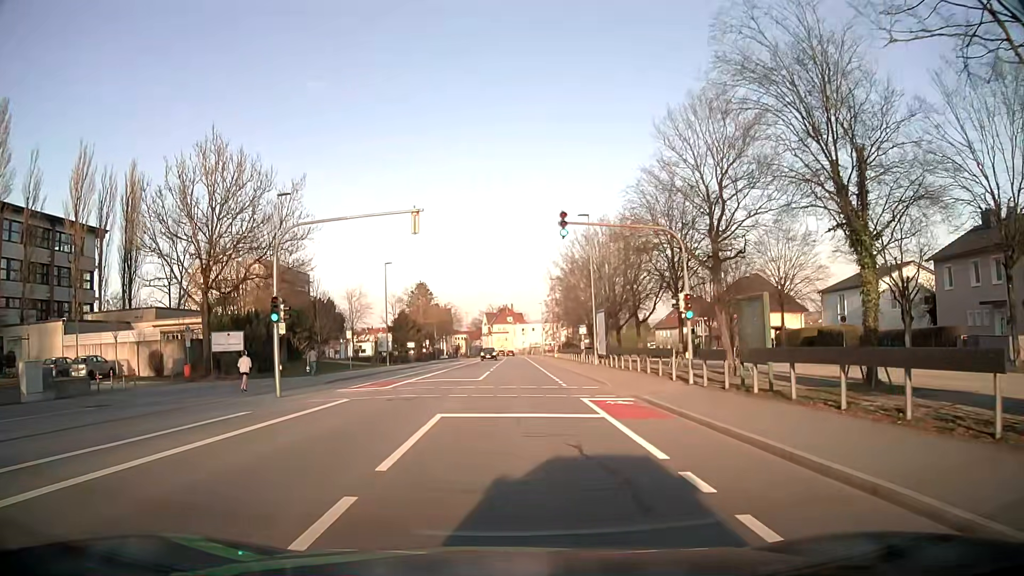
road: tertiary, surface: asphalt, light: Day
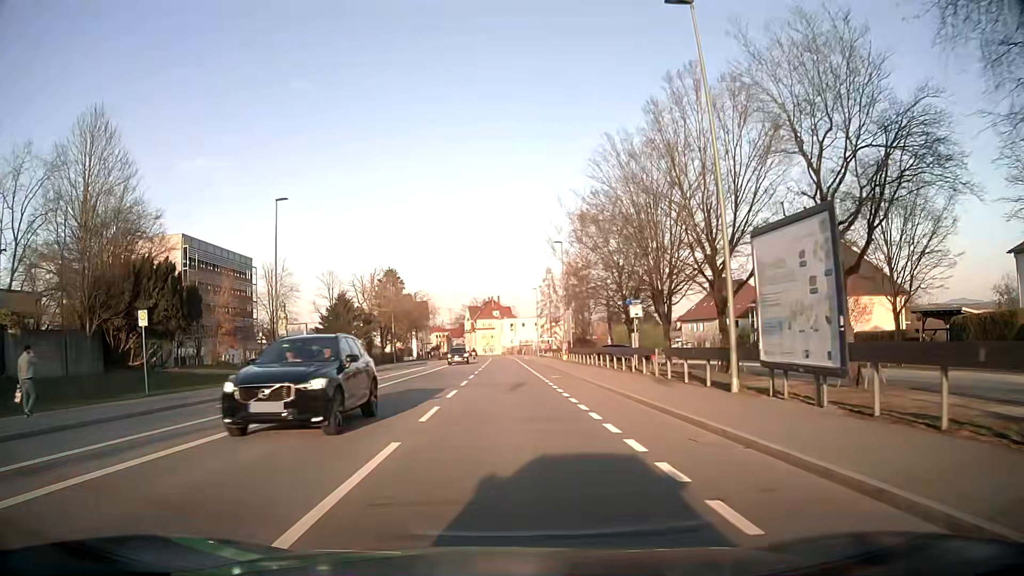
(+0.4, +30.3) m; +2°
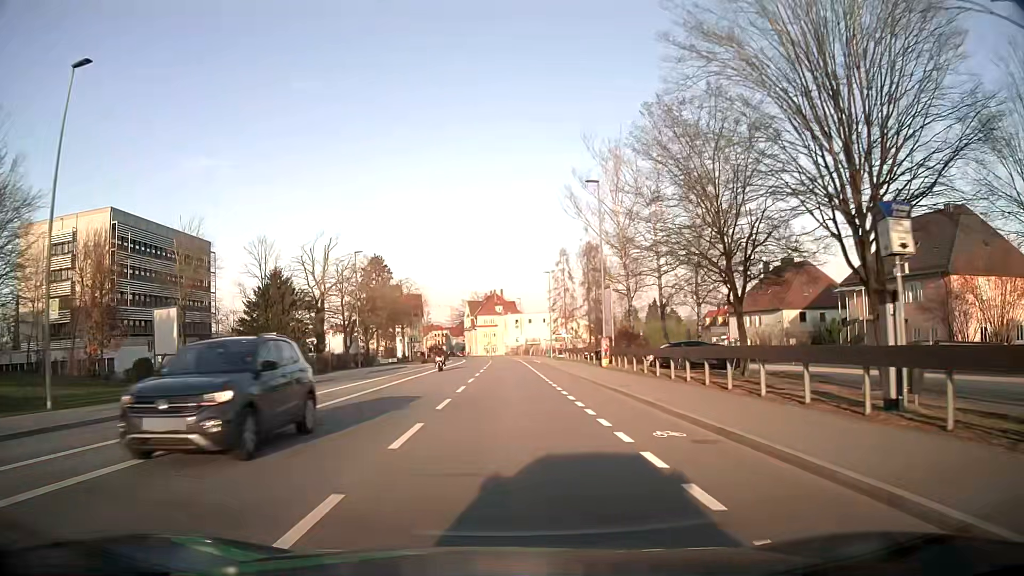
(-0.2, +21.7) m; -1°
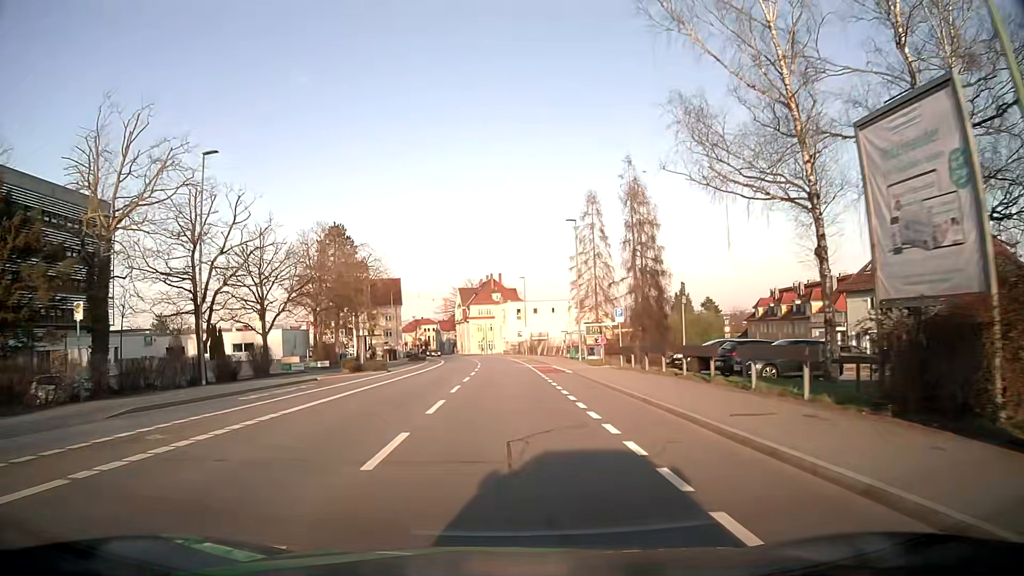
(0.0, +31.8) m; 0°
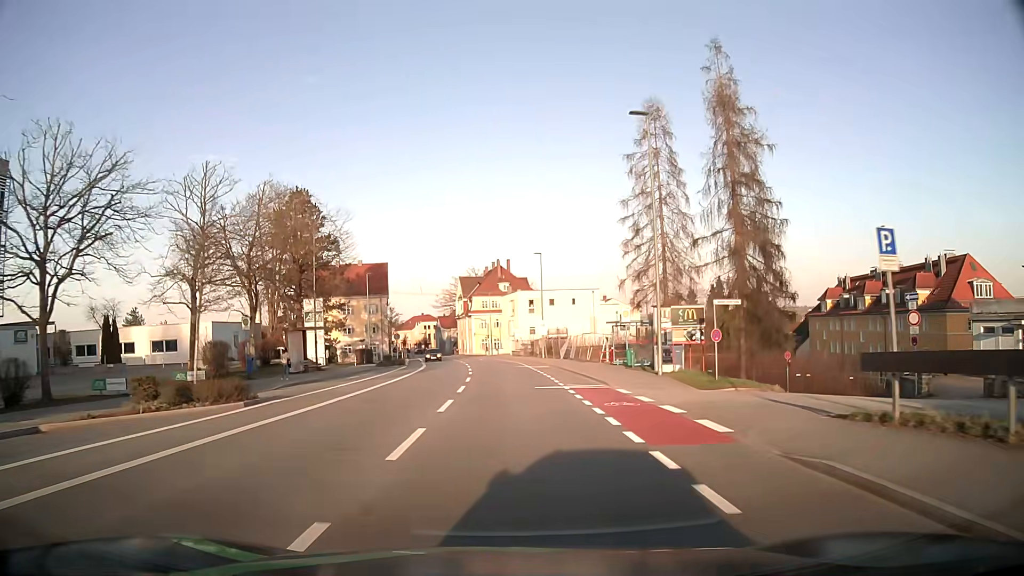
(-0.2, +23.4) m; -1°
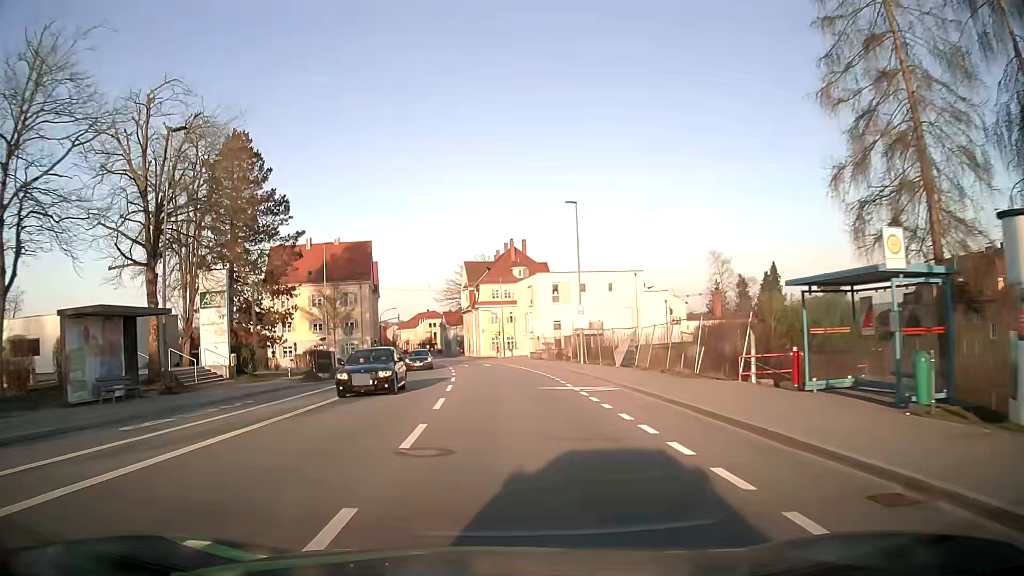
(-0.3, +23.6) m; -1°
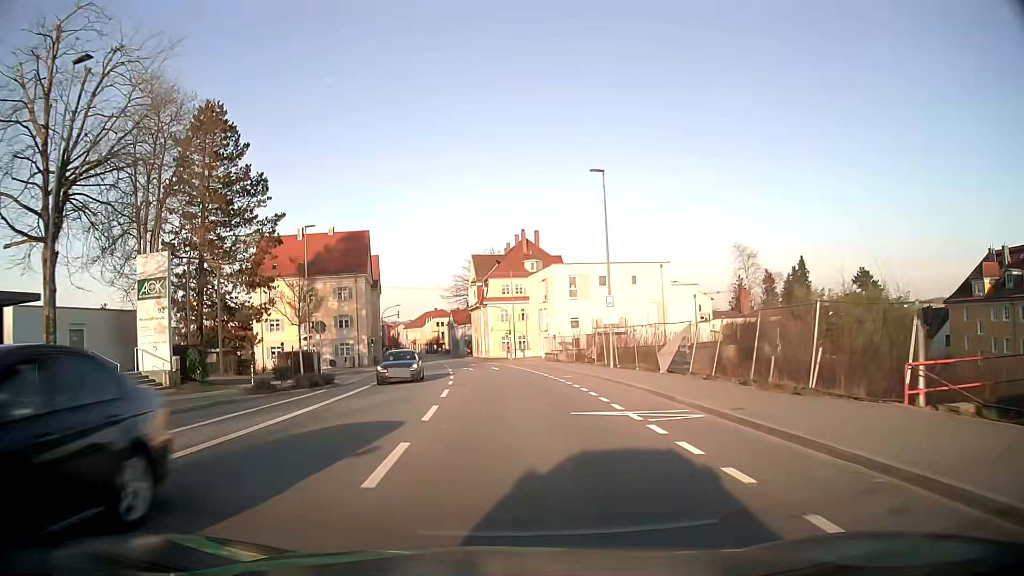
(-0.1, +8.0) m; -1°
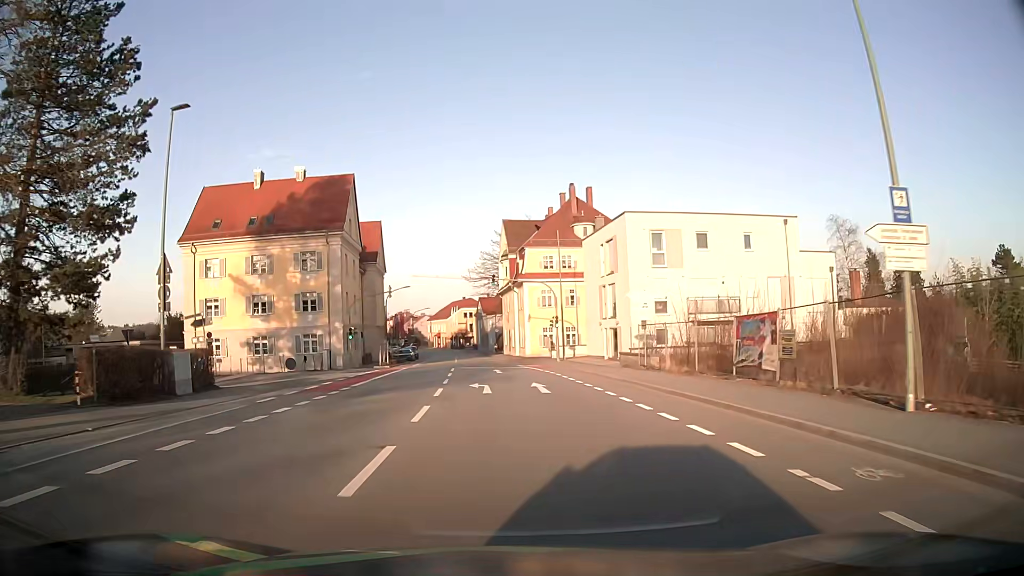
(-0.7, +24.5) m; -3°
(0, +10) (0, +20) (-1, +30) (-2, +40) (-2, +50) (-3, +60) (-4, +70) (-5, +80) (-6, +90) (-7, +100) m
